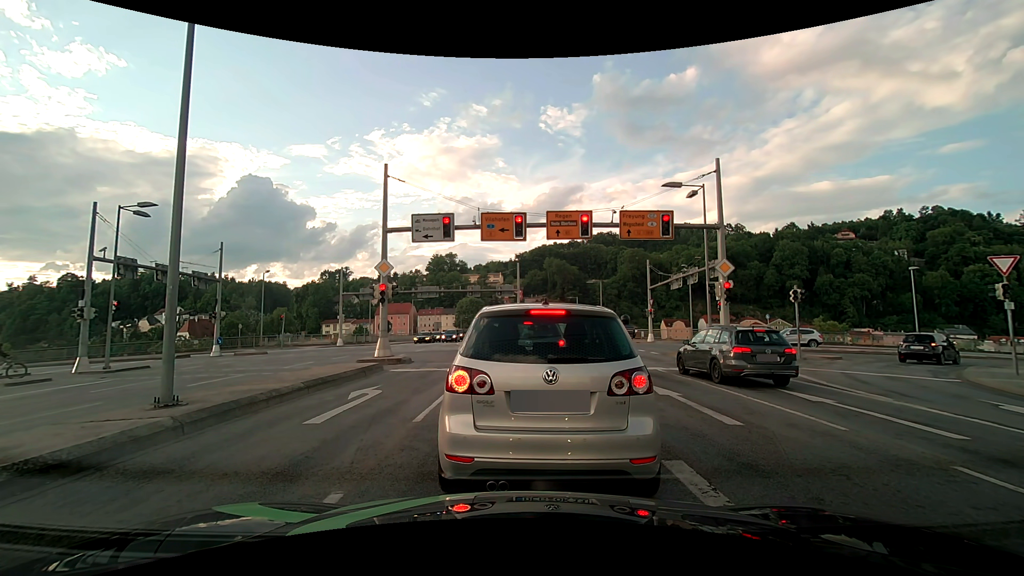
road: primary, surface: asphalt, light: Day
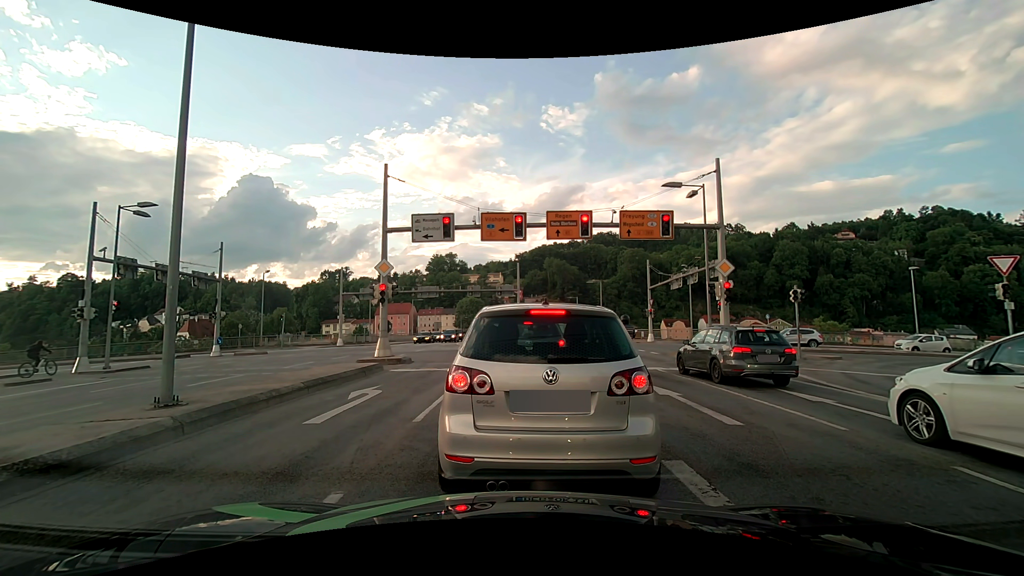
(0.0, 0.0) m; 0°
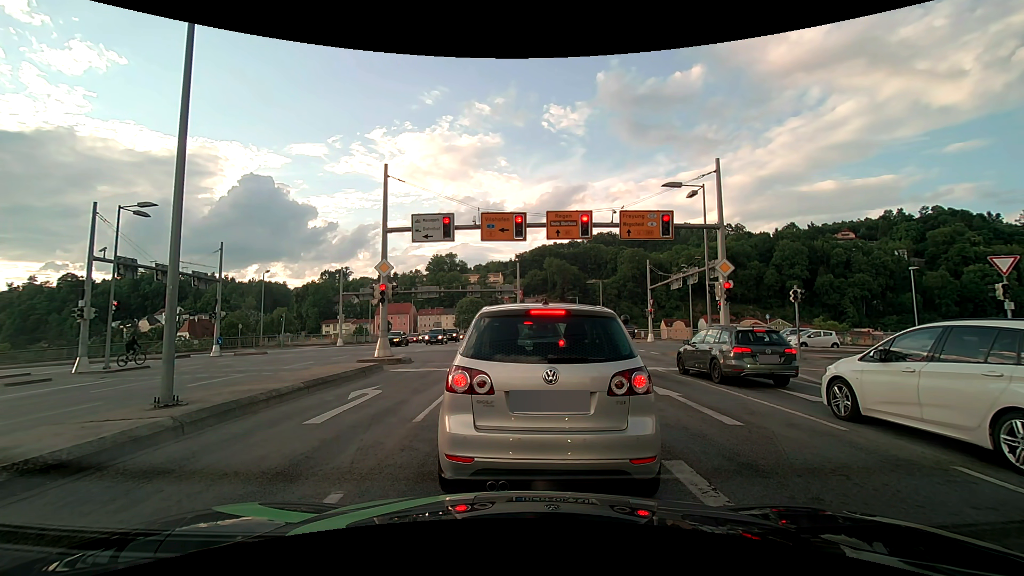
(0.0, 0.0) m; 0°
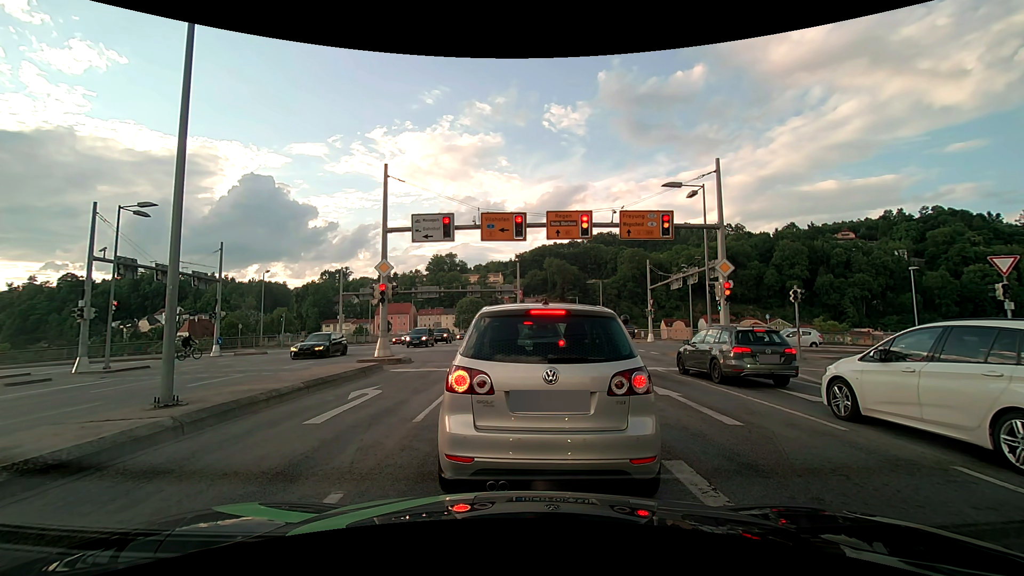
(0.0, 0.0) m; 0°
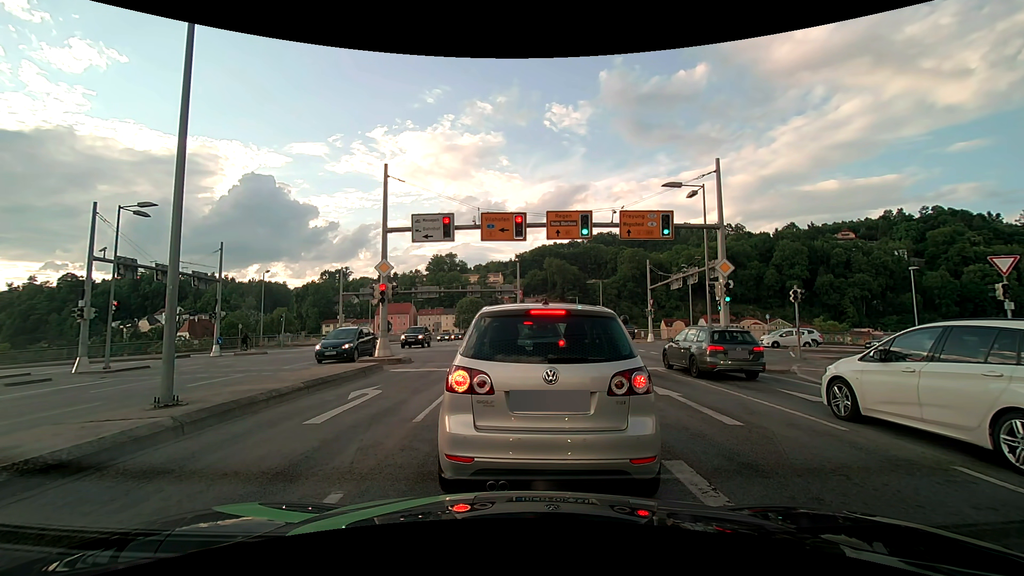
(0.0, 0.0) m; 0°
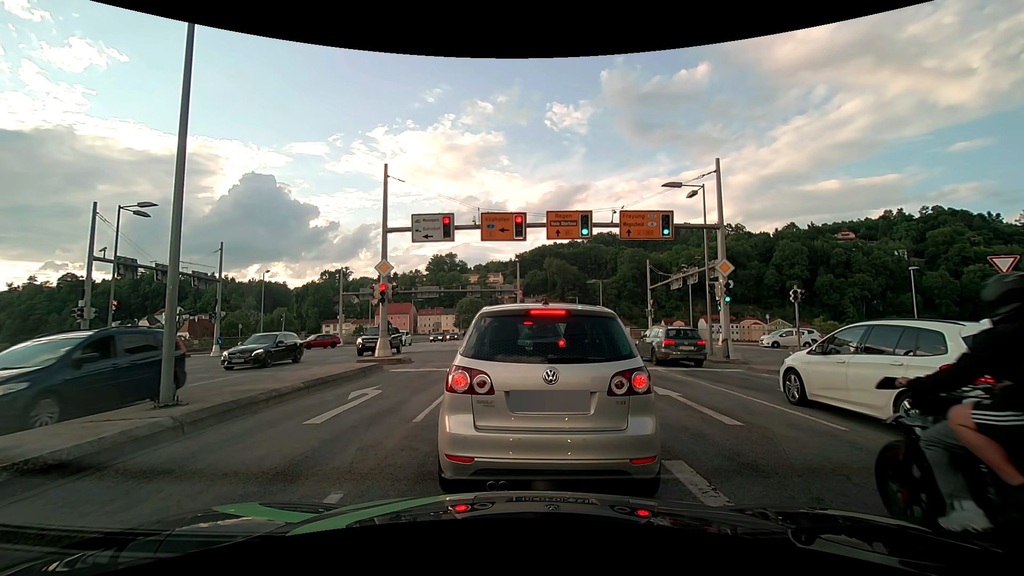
(0.0, 0.0) m; 0°
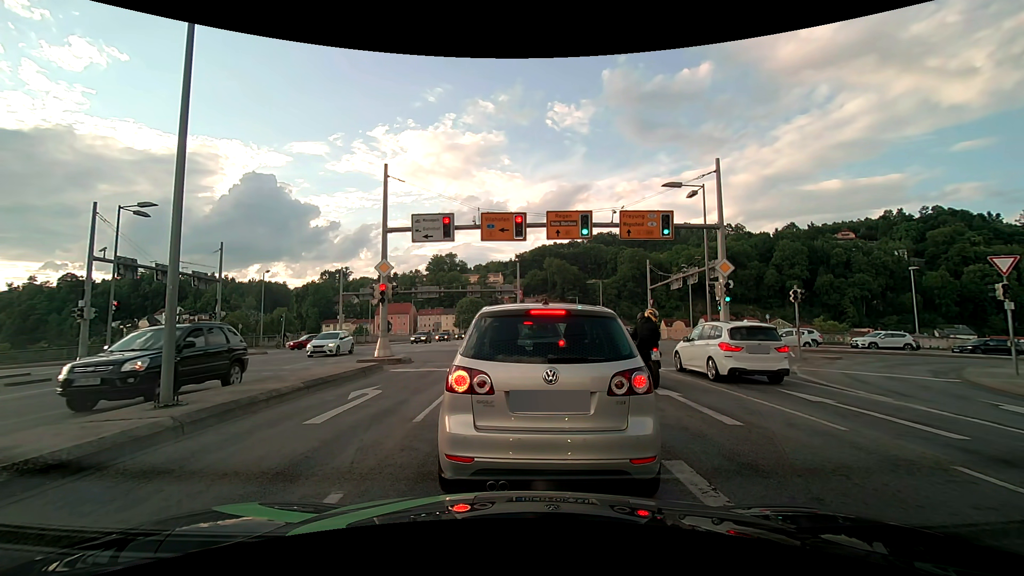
(0.0, 0.0) m; 0°
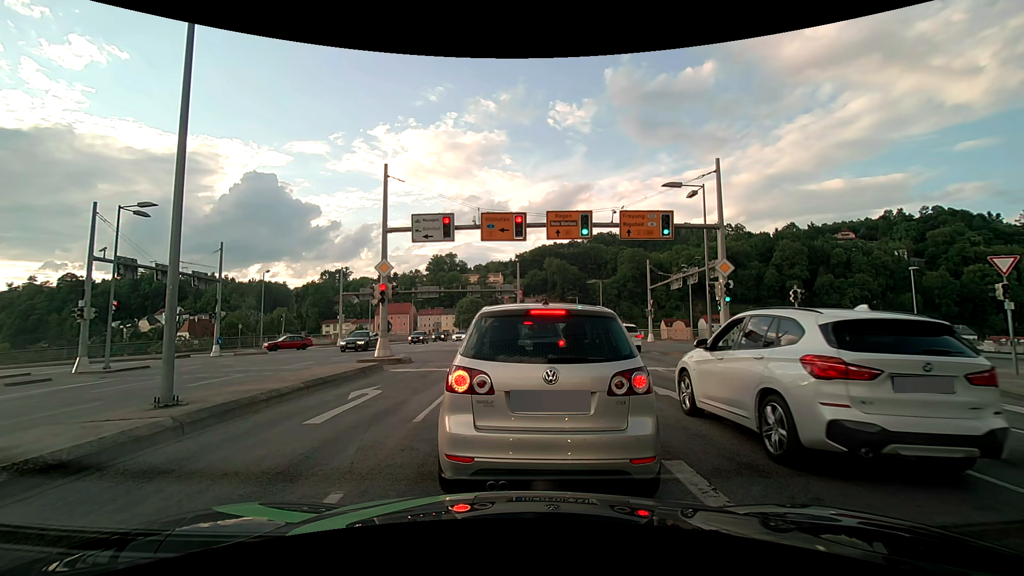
(0.0, 0.0) m; 0°
(0, +10) (+1, +20) (0, +30) (-3, +39) (-10, +46) (-20, +46) (-30, +46) (-40, +46) (-50, +47) (-60, +47) m
